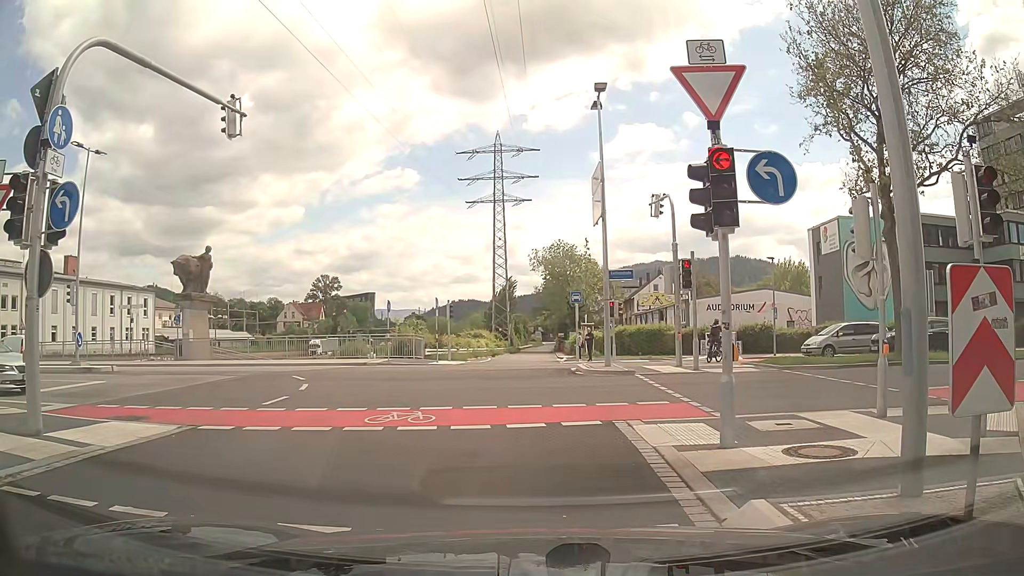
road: trunk_link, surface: asphalt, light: Day
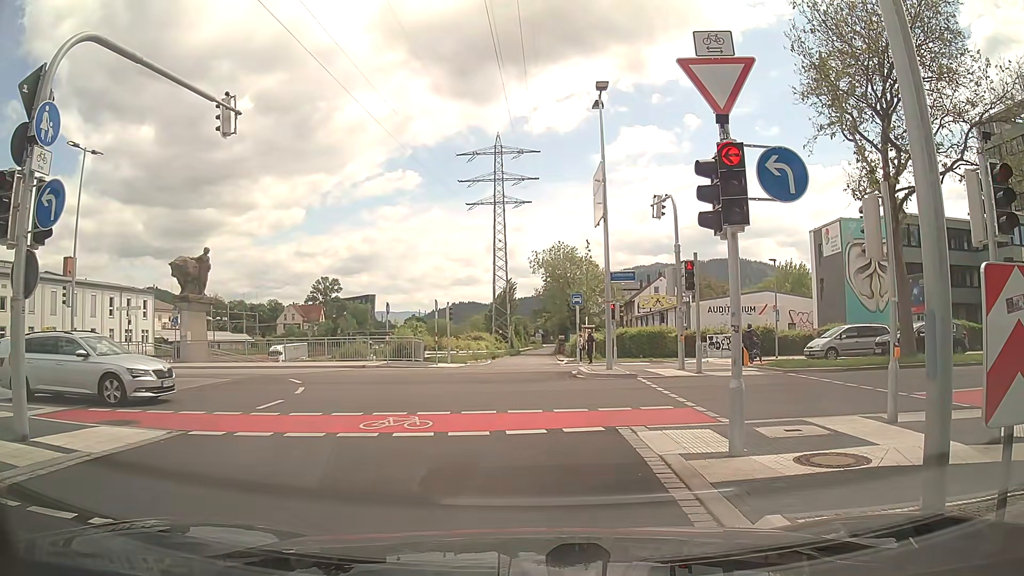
(0.0, +0.3) m; 0°
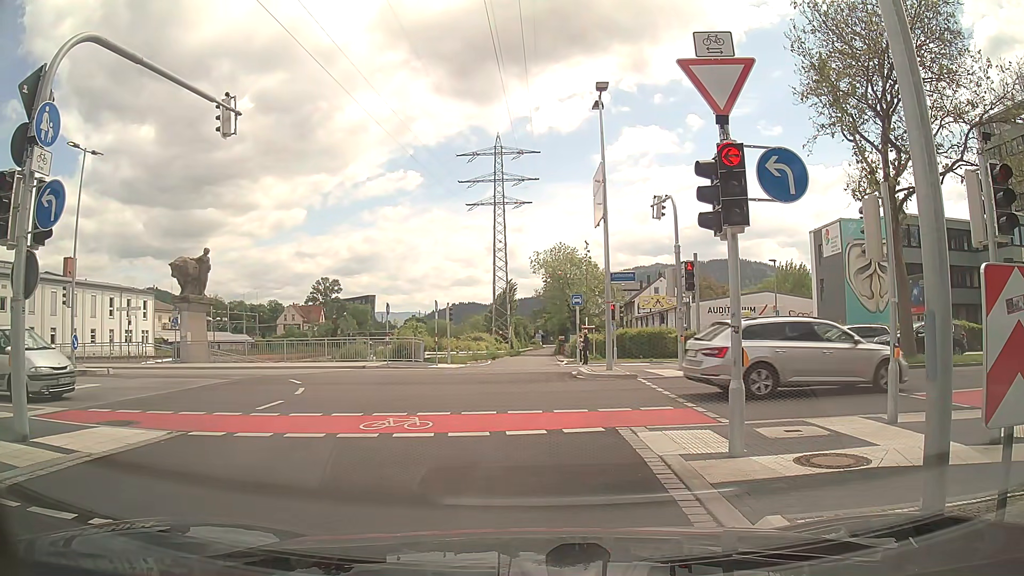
(0.0, +0.1) m; 0°
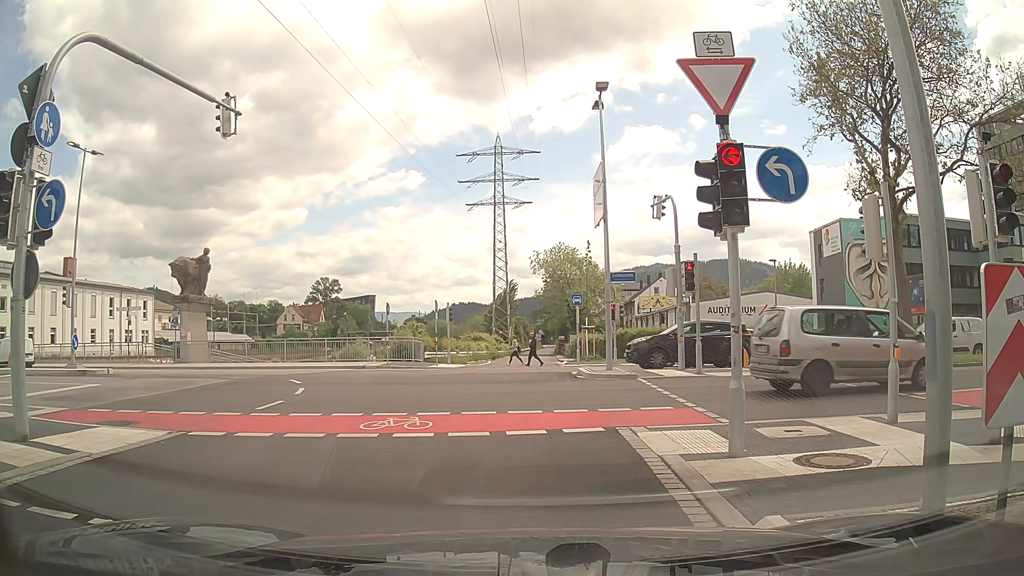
(0.0, 0.0) m; 0°
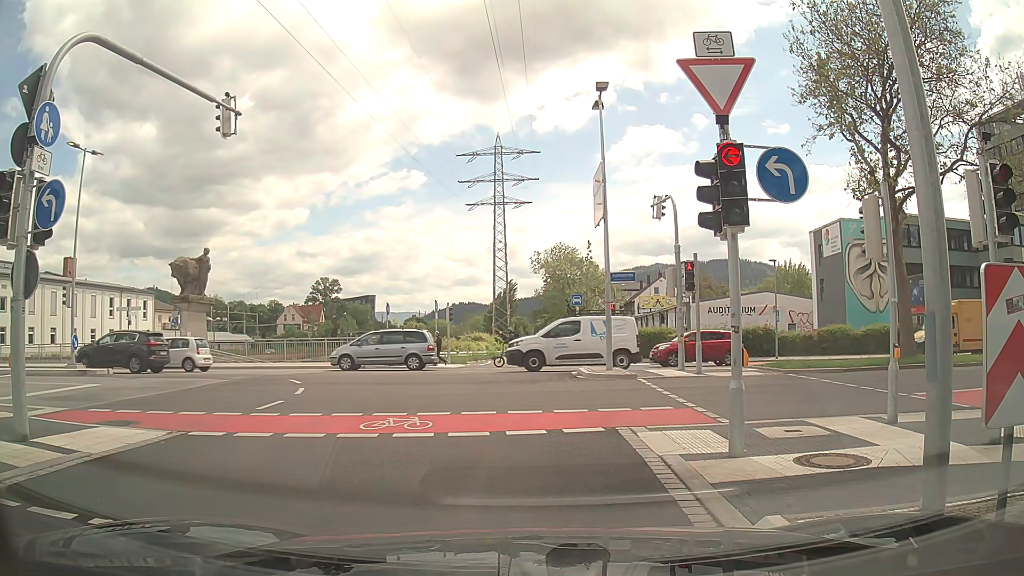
(0.0, 0.0) m; 0°
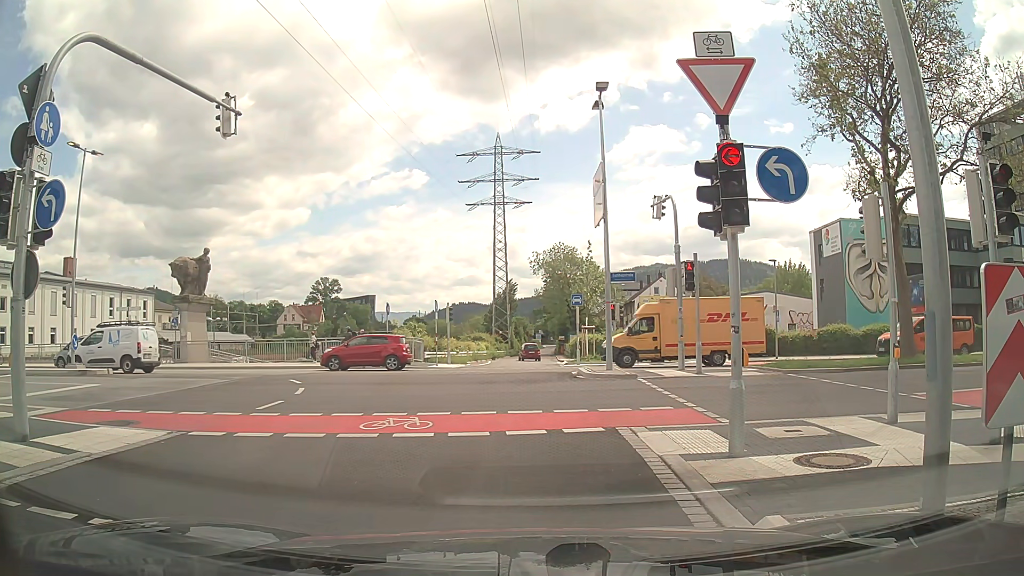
(0.0, 0.0) m; 0°
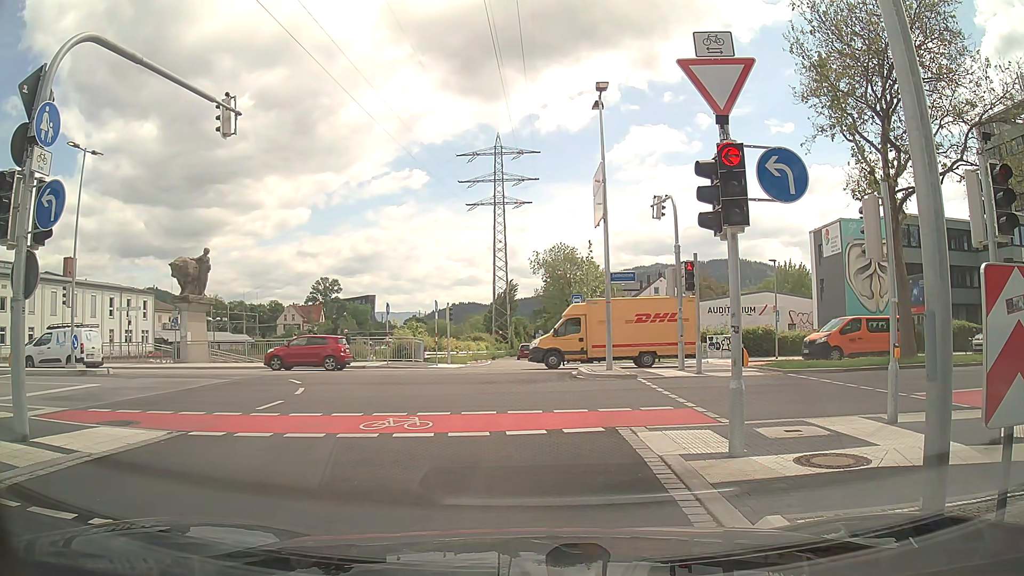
(0.0, 0.0) m; 0°
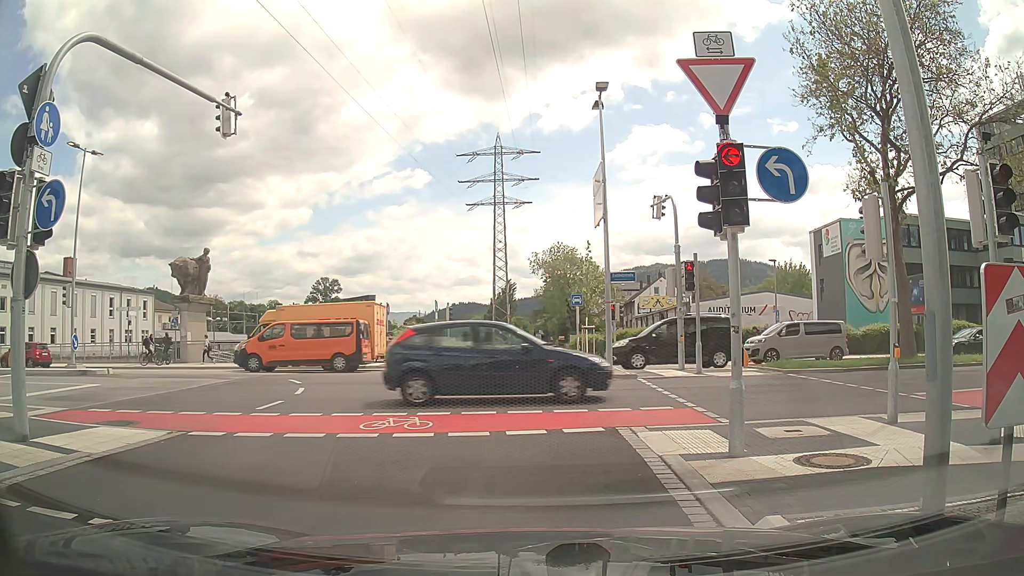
(0.0, 0.0) m; 0°
